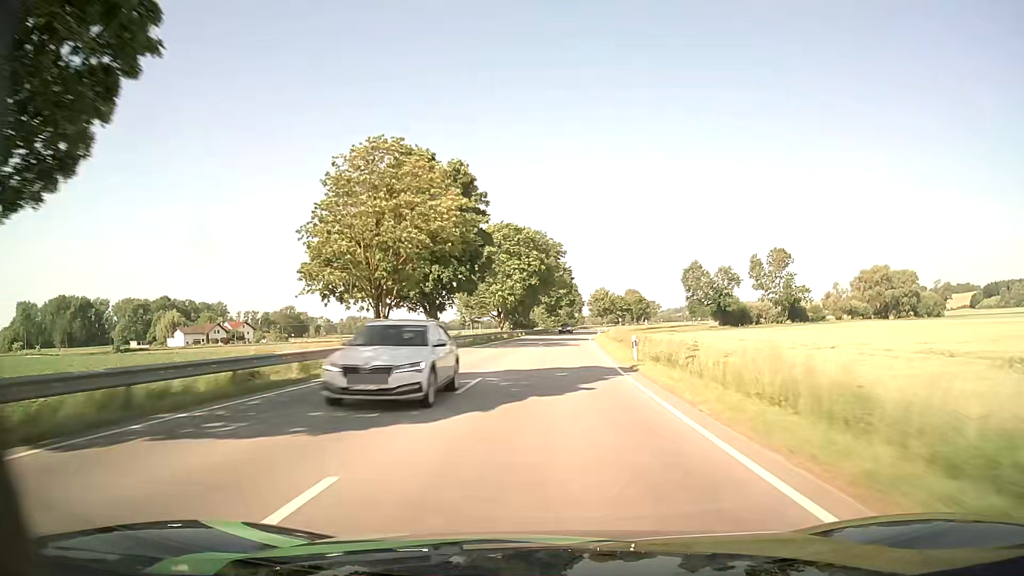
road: primary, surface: asphalt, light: Day
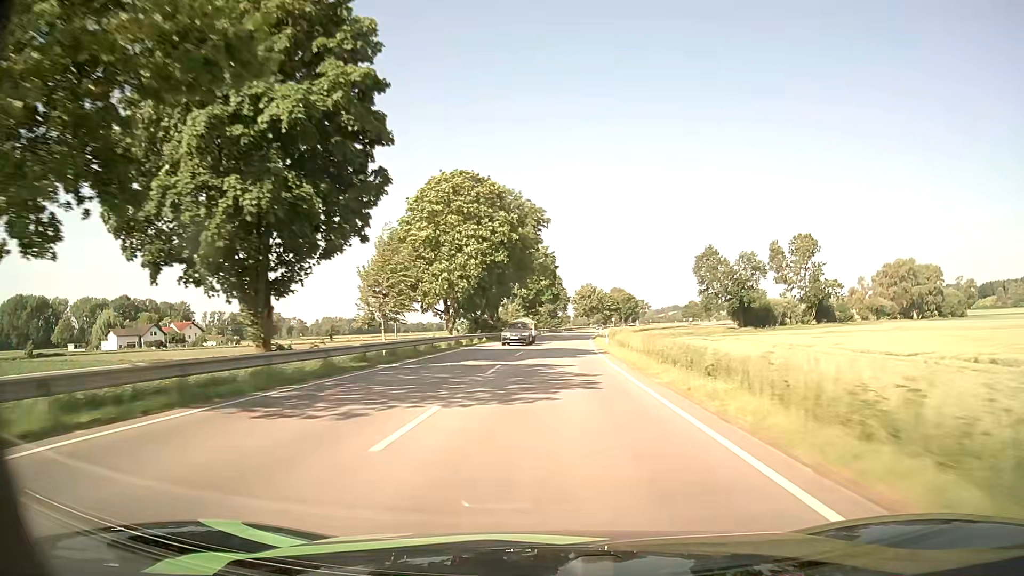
(+0.5, +30.3) m; +2°
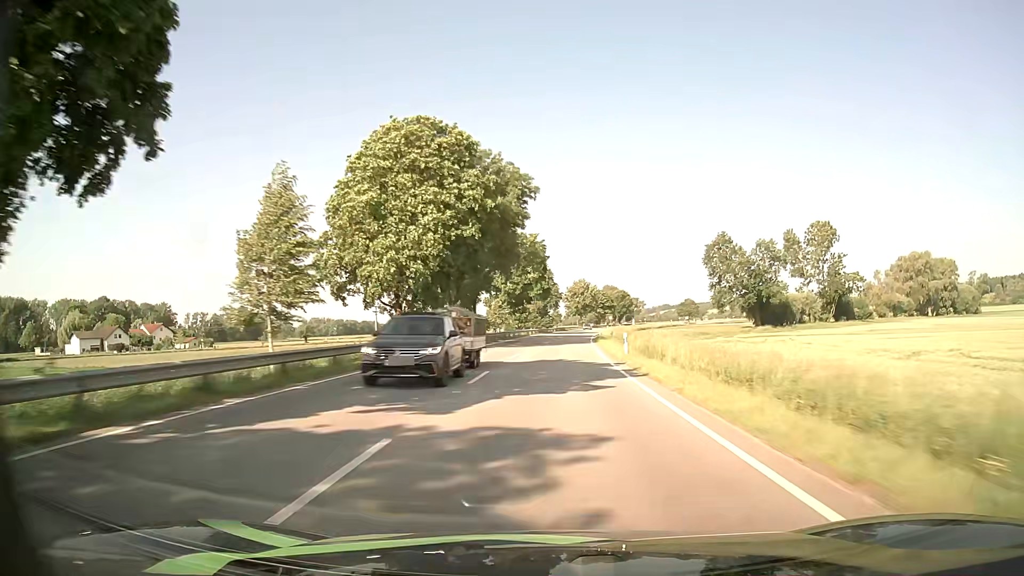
(+0.1, +15.1) m; +1°
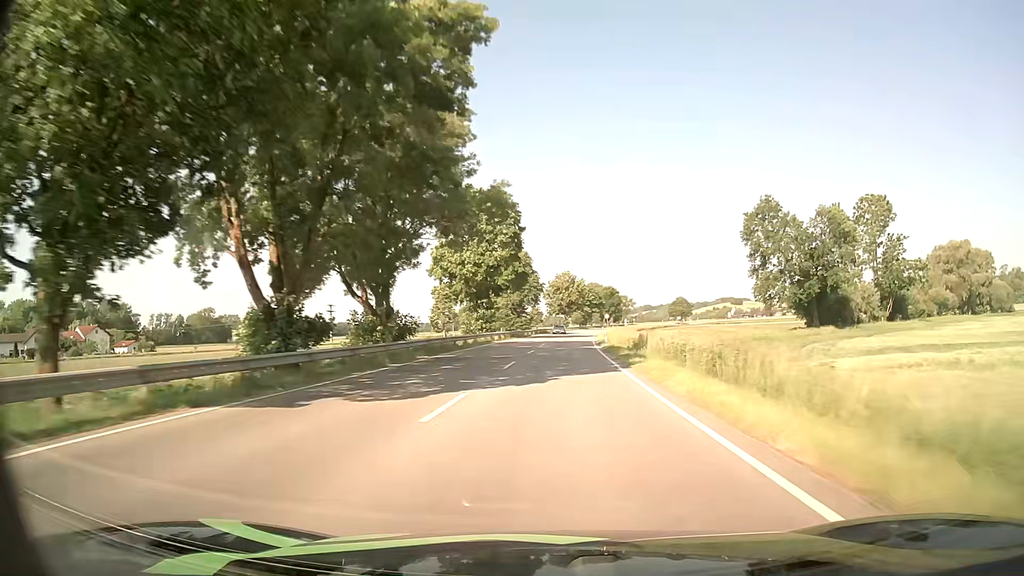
(+0.4, +30.0) m; +2°
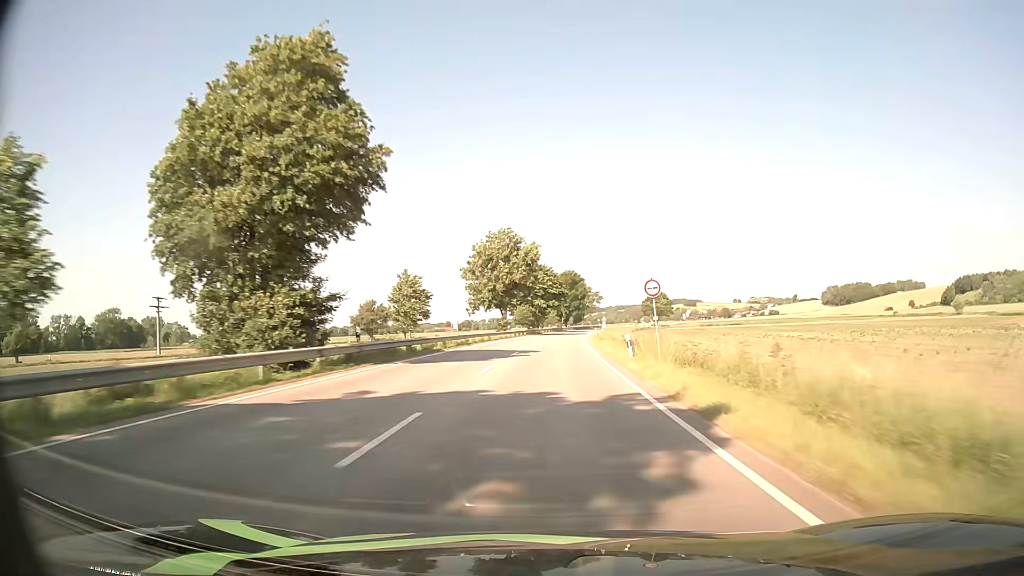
(+3.1, +74.3) m; +4°
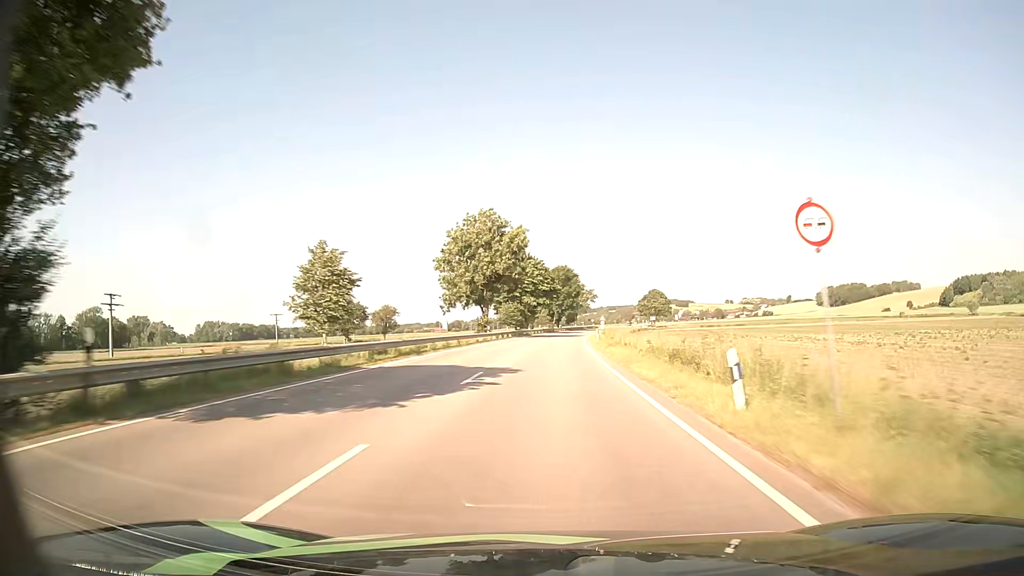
(+0.1, +14.7) m; +1°
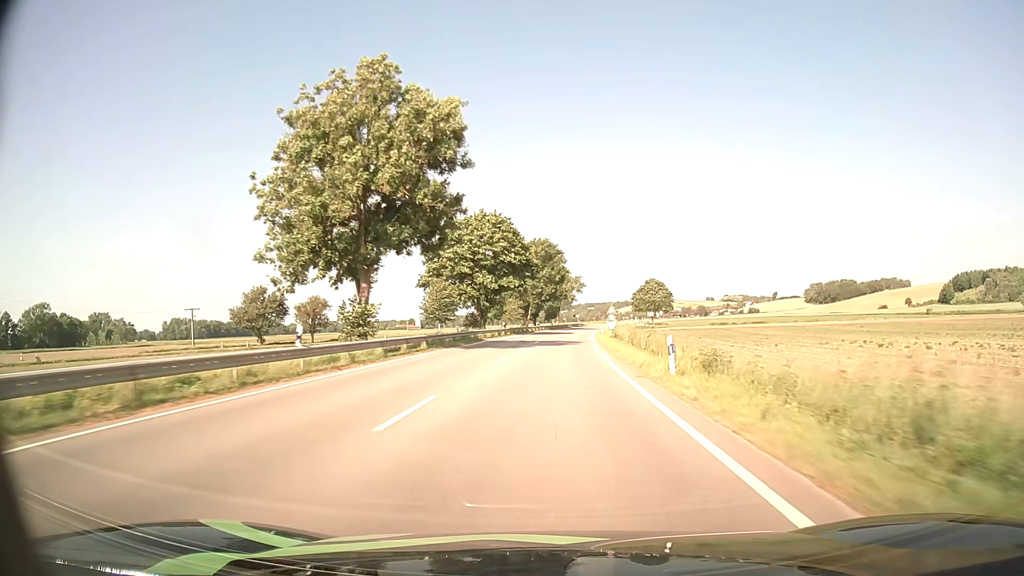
(+0.7, +42.4) m; +2°
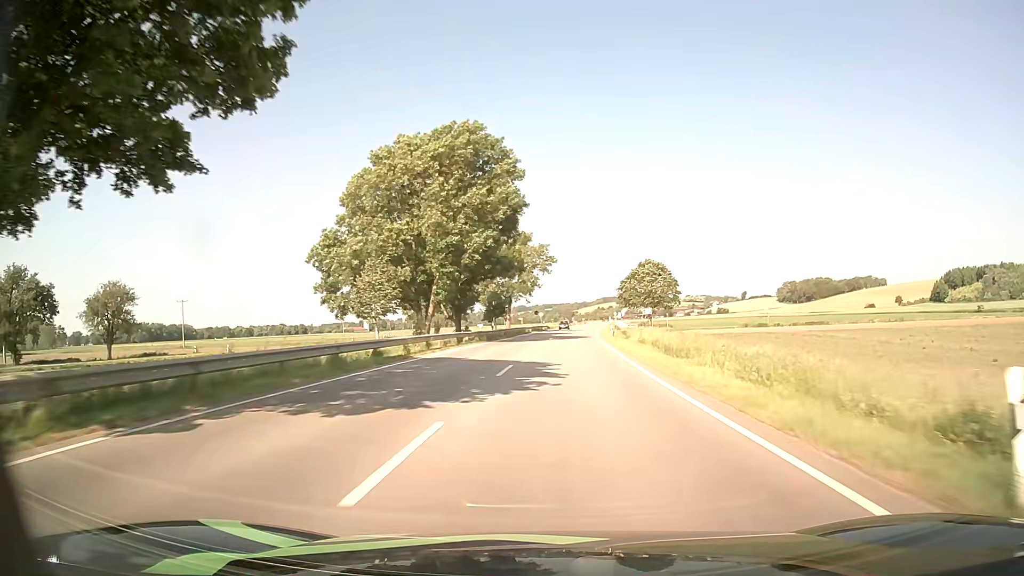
(+1.7, +62.2) m; +4°
(0, +10) (0, +20) (+1, +30) (+1, +40) (+2, +50) (+2, +60) (+3, +70) (+4, +80) (+4, +90) (+5, +100) m
